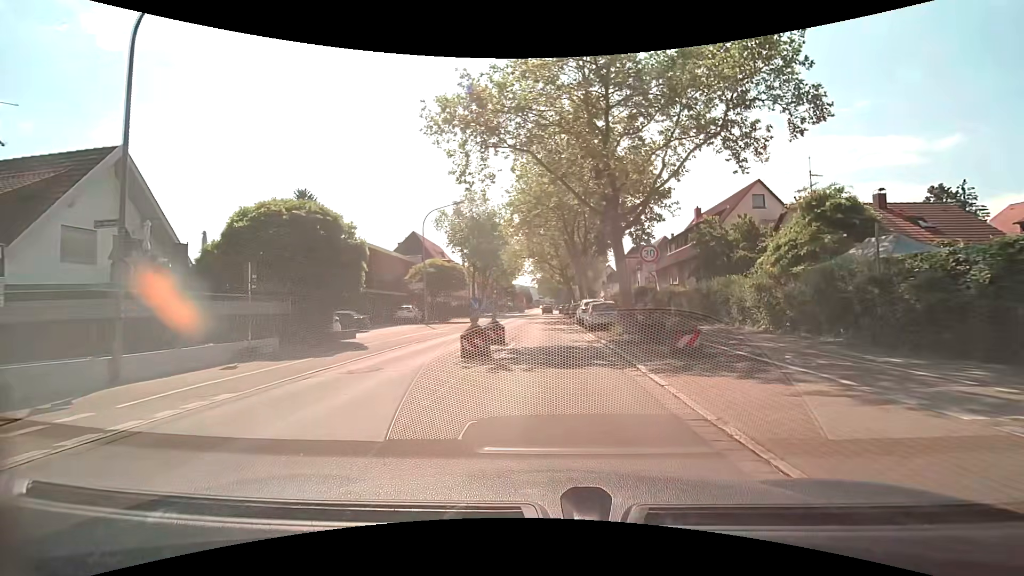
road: secondary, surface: asphalt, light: Day
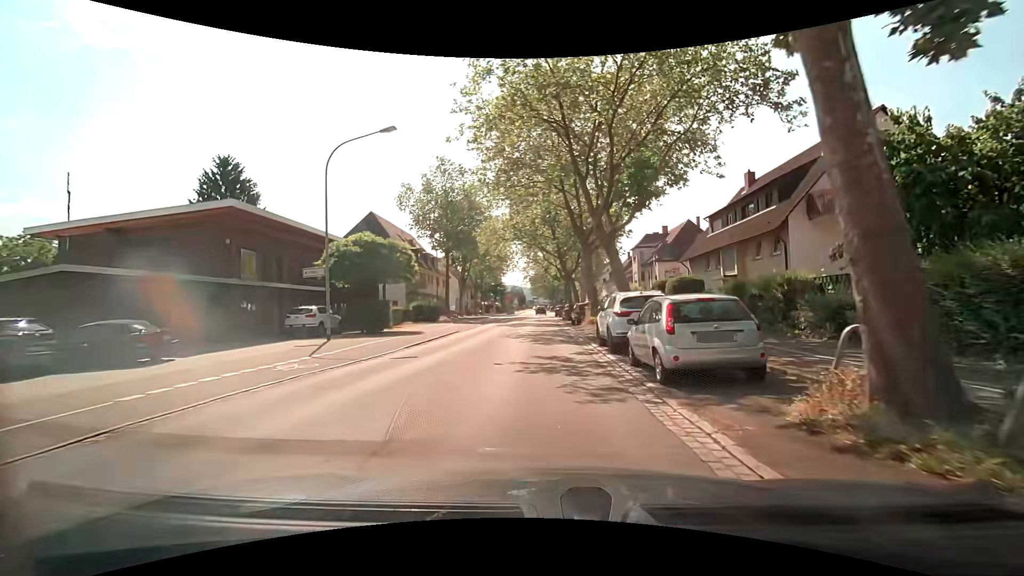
(+0.1, +16.8) m; 0°
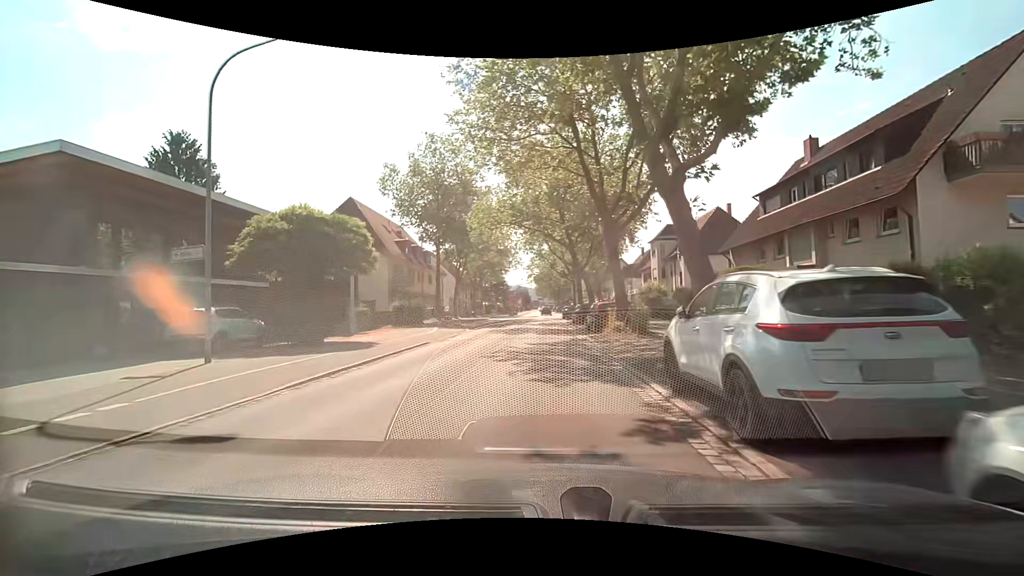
(0.0, +8.7) m; 0°
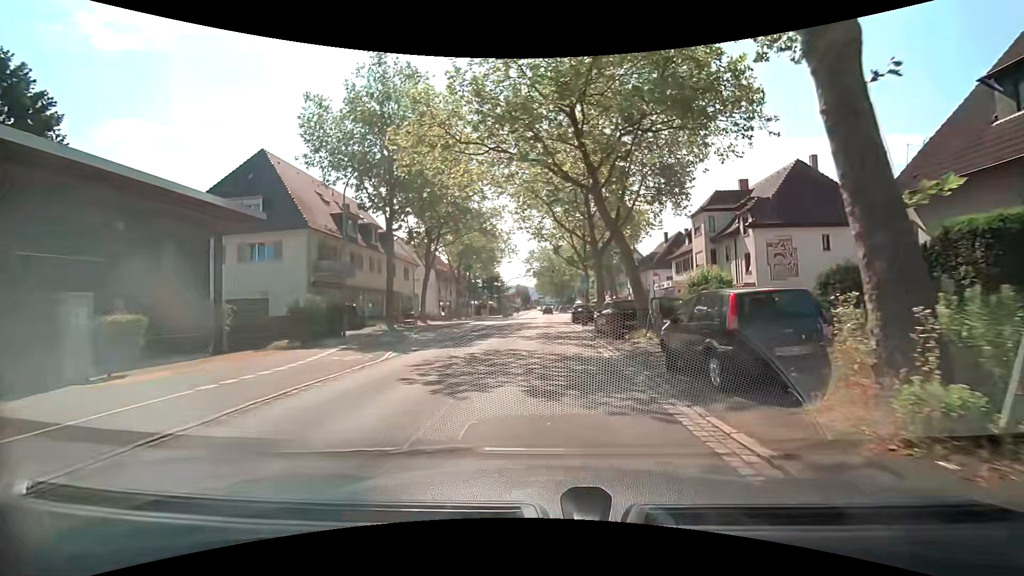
(-0.1, +17.3) m; 0°
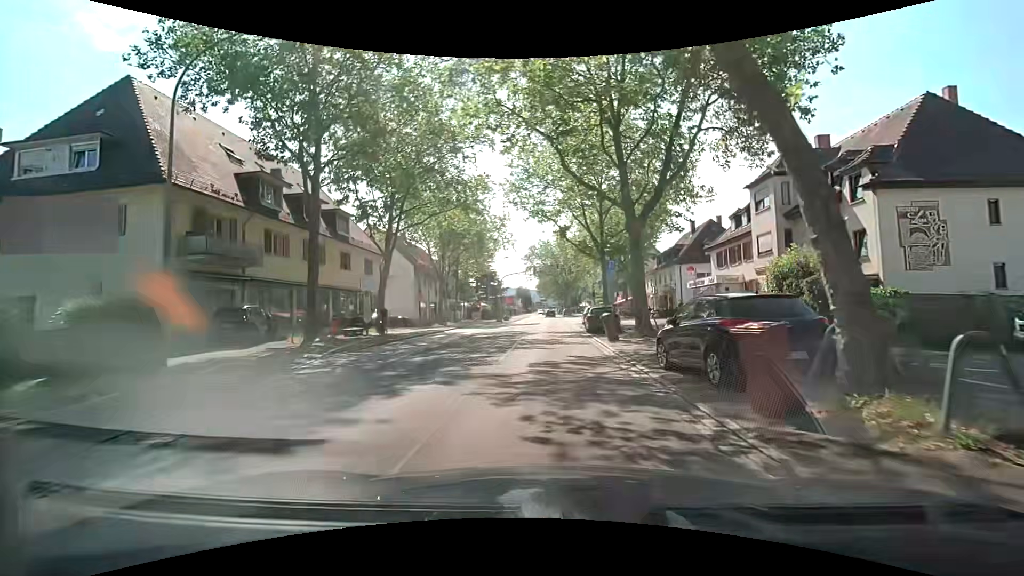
(0.0, +12.6) m; 0°
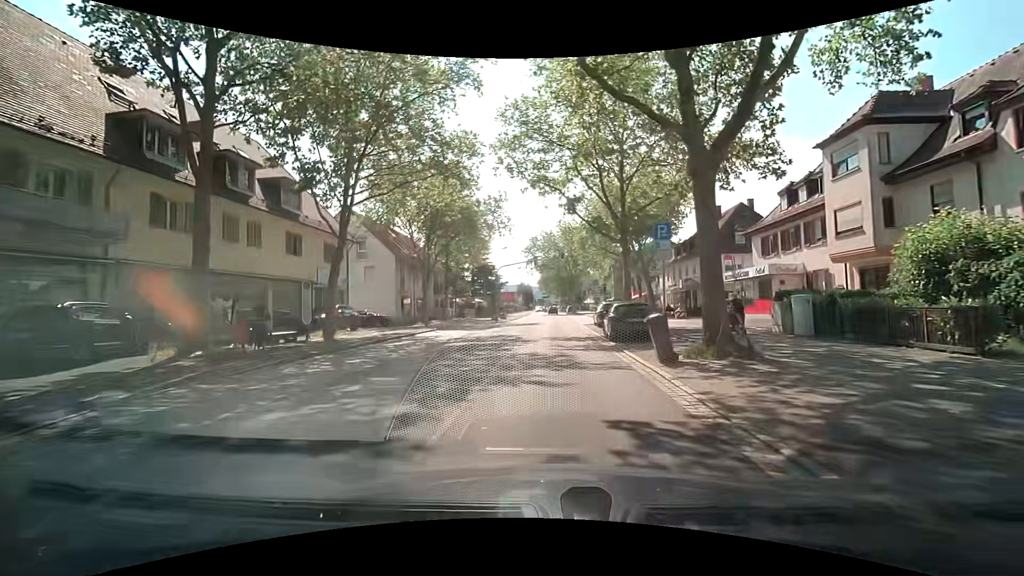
(-0.1, +8.3) m; -1°
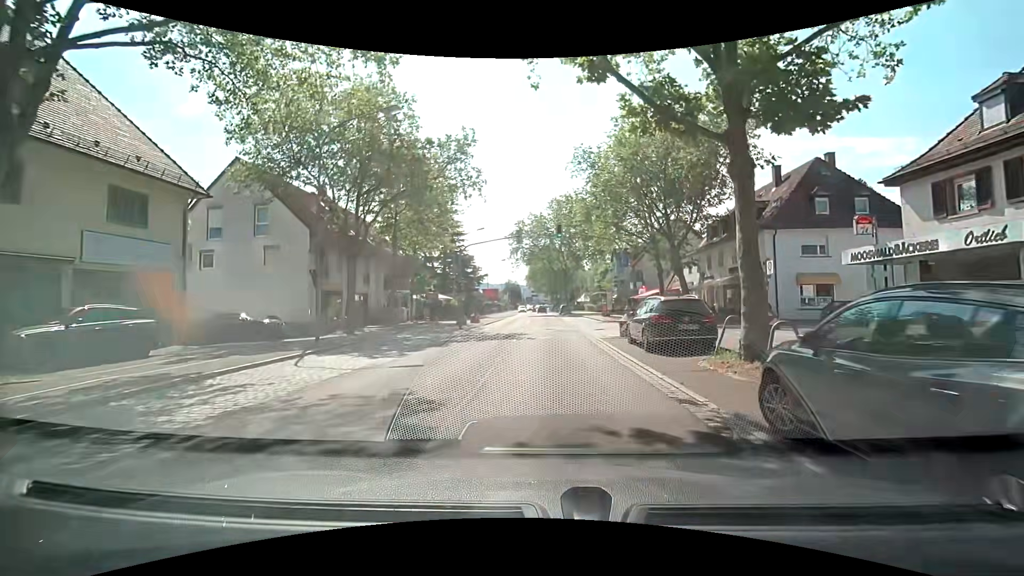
(+0.3, +16.3) m; +1°
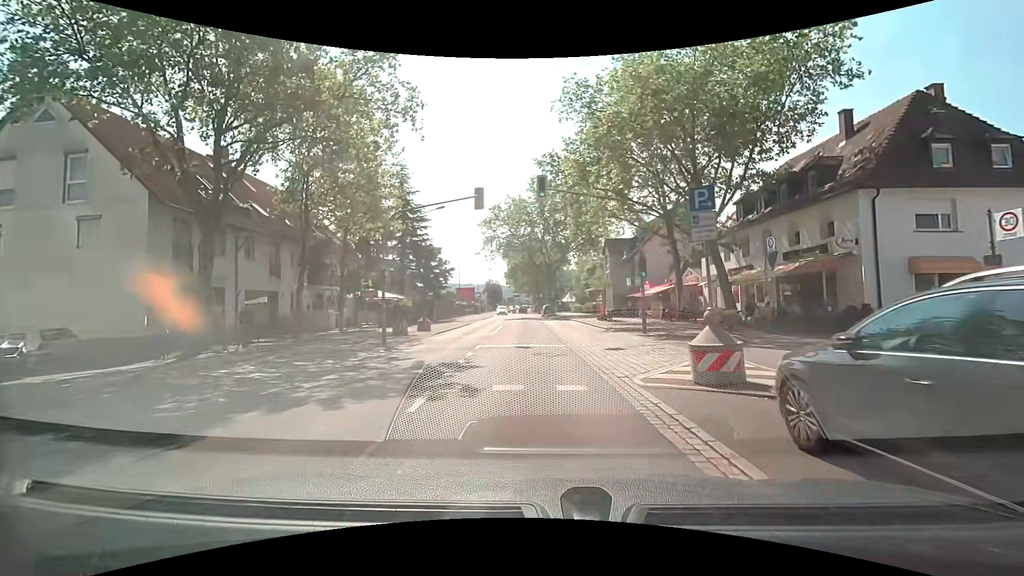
(+0.5, +12.0) m; +3°
(0, +10) (0, +20) (-1, +30) (-1, +40) (-2, +50) (-2, +60) (-2, +70) (-3, +80) (-3, +90) (-3, +100) m
